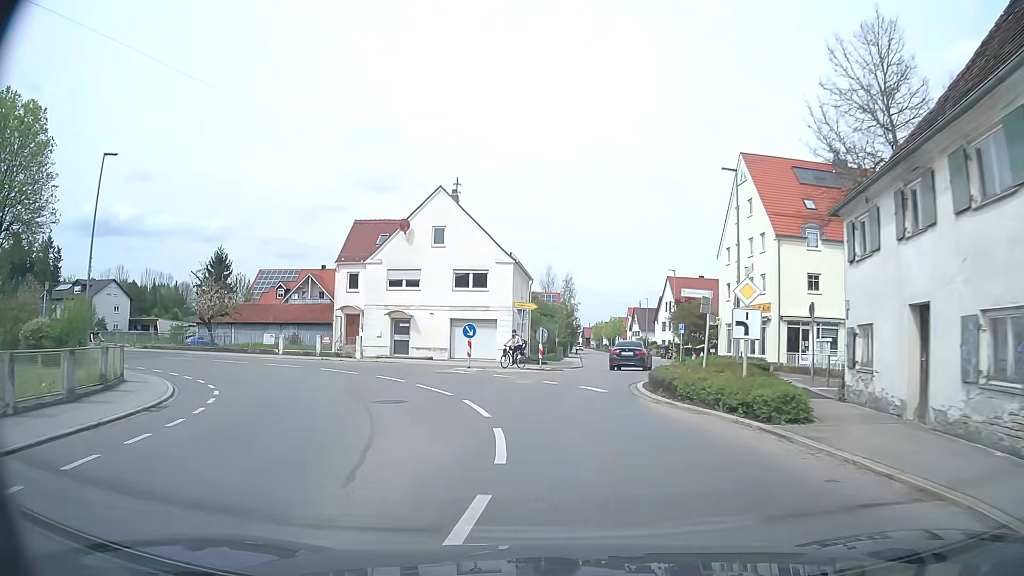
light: Day
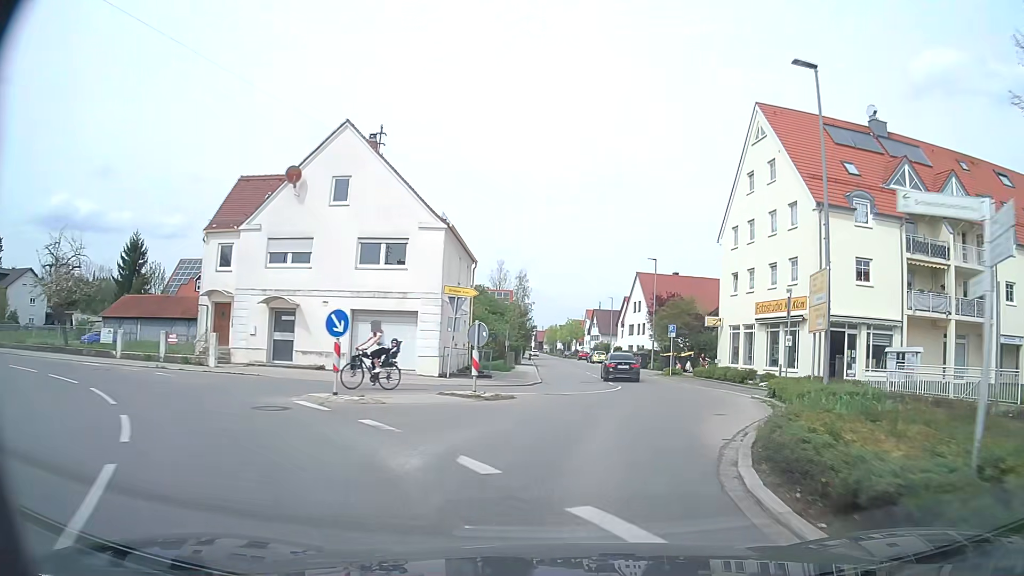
(+0.1, +13.1) m; +3°
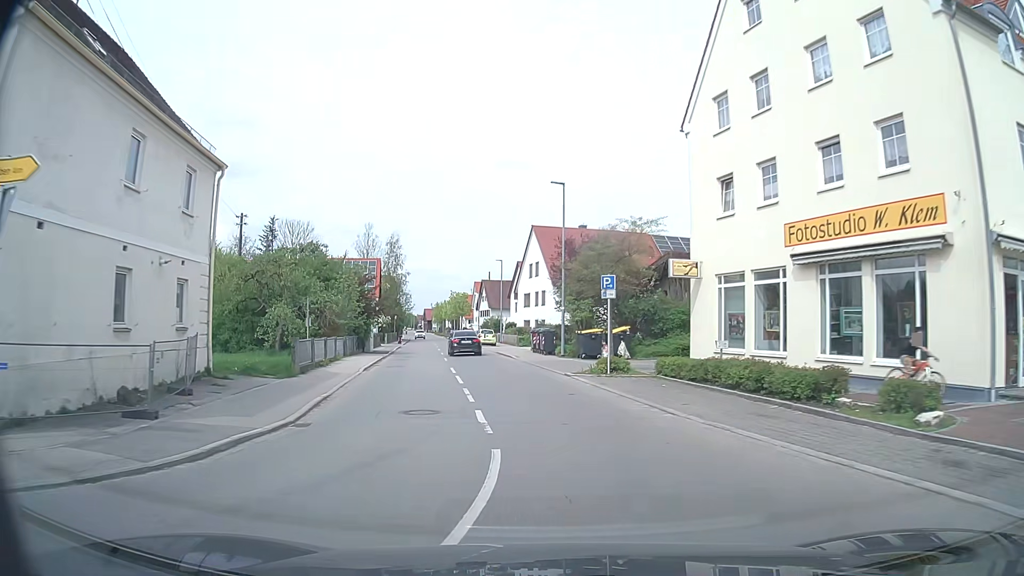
(+2.2, +19.9) m; +9°
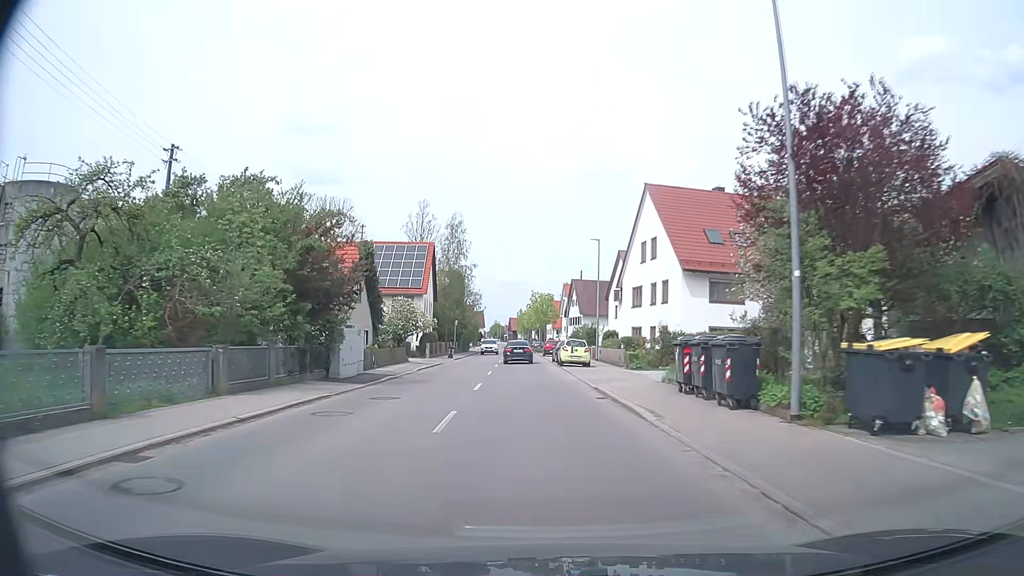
(-1.7, +22.9) m; -8°
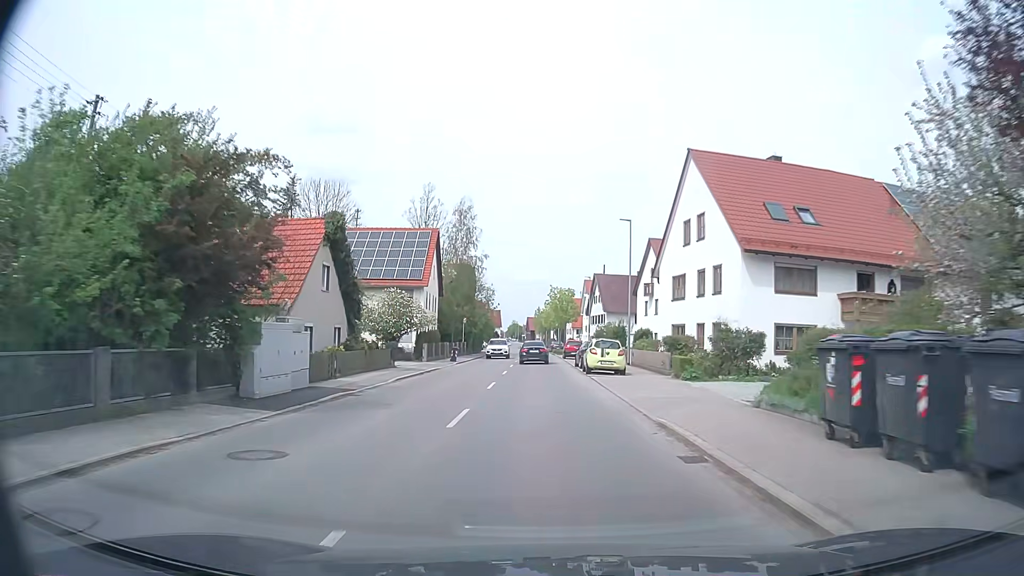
(-0.1, +8.4) m; -2°
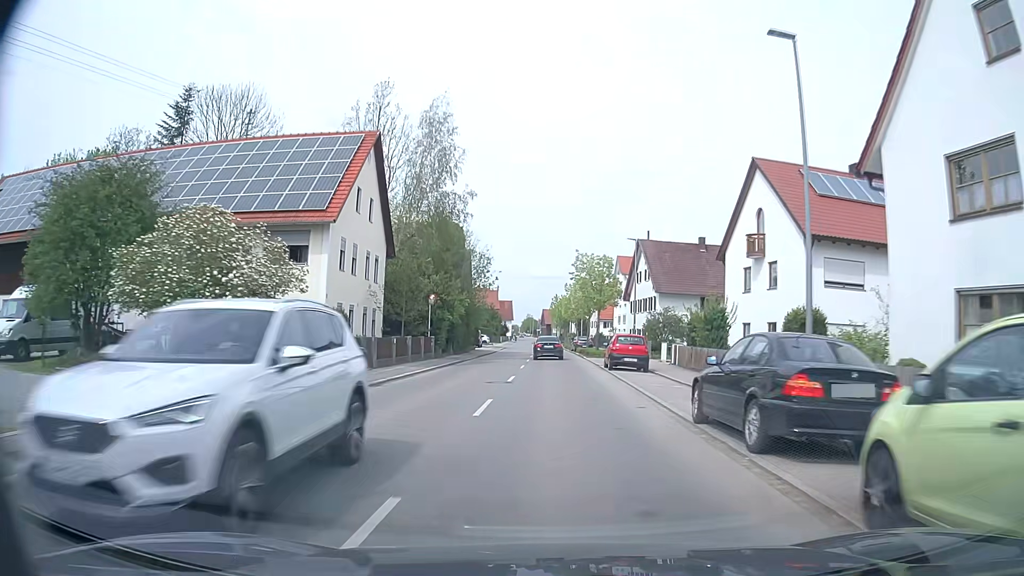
(-0.4, +26.3) m; -1°
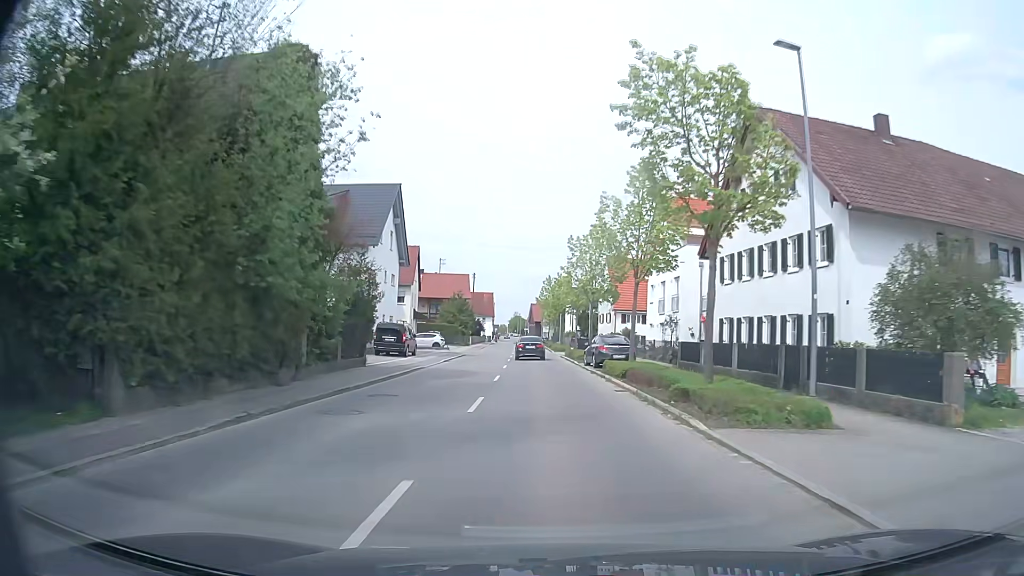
(+0.1, +35.3) m; +1°
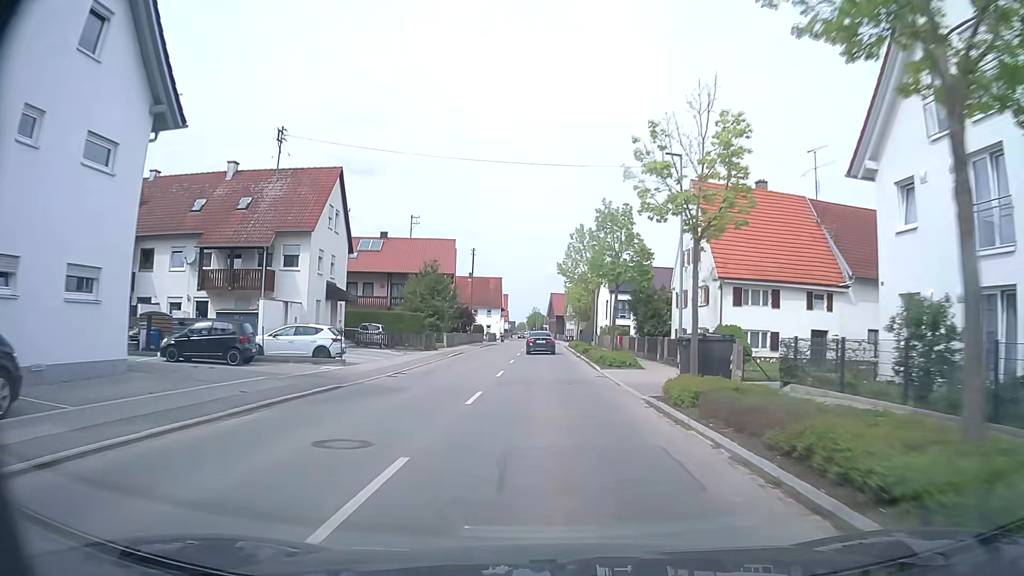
(-0.5, +35.1) m; -2°
(0, +10) (0, +20) (0, +30) (0, +40) (0, +50) (0, +60) (0, +70) (0, +80) (-1, +90) (-1, +100) m
